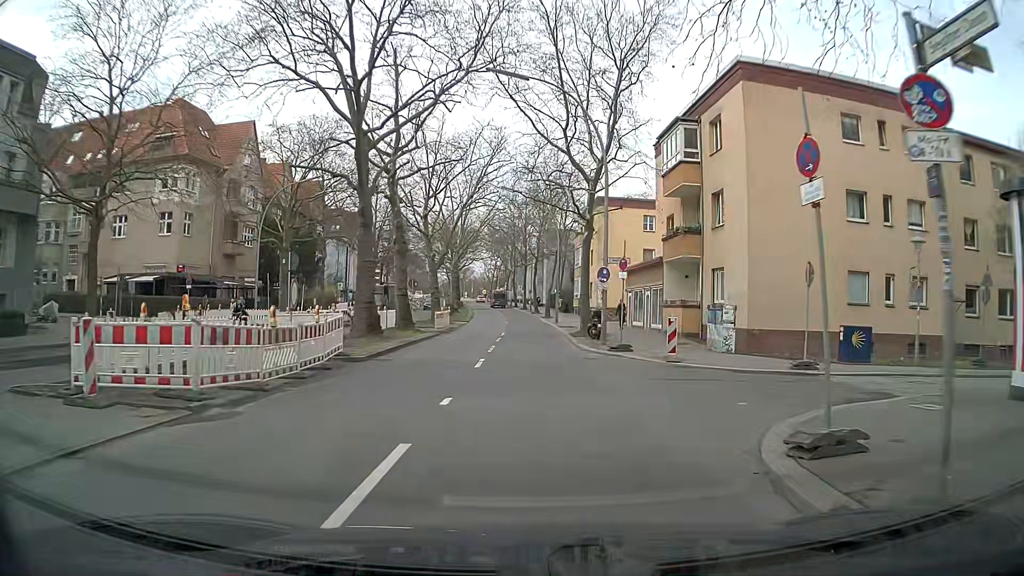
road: secondary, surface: asphalt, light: Day
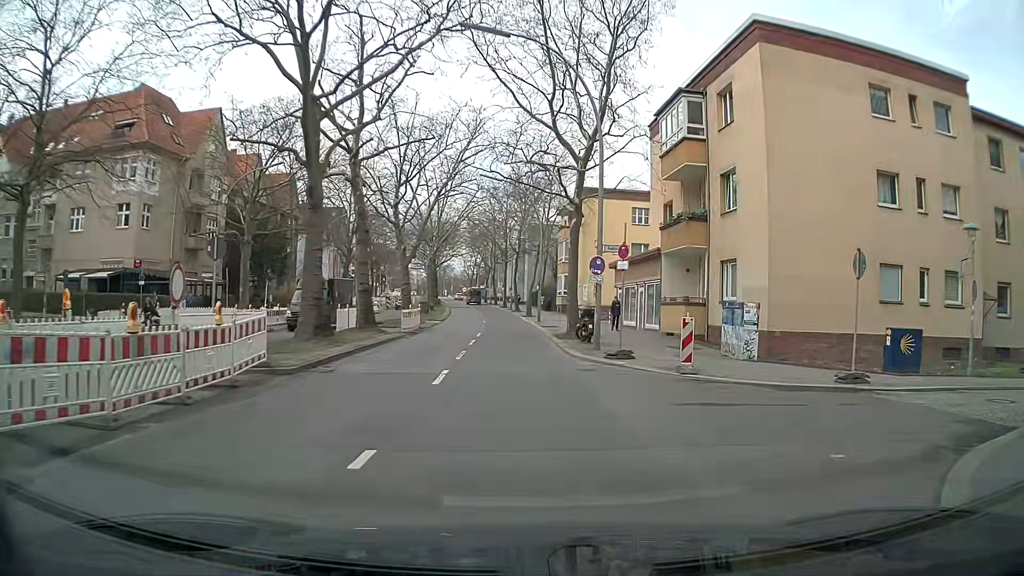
(+0.1, +3.9) m; +2°
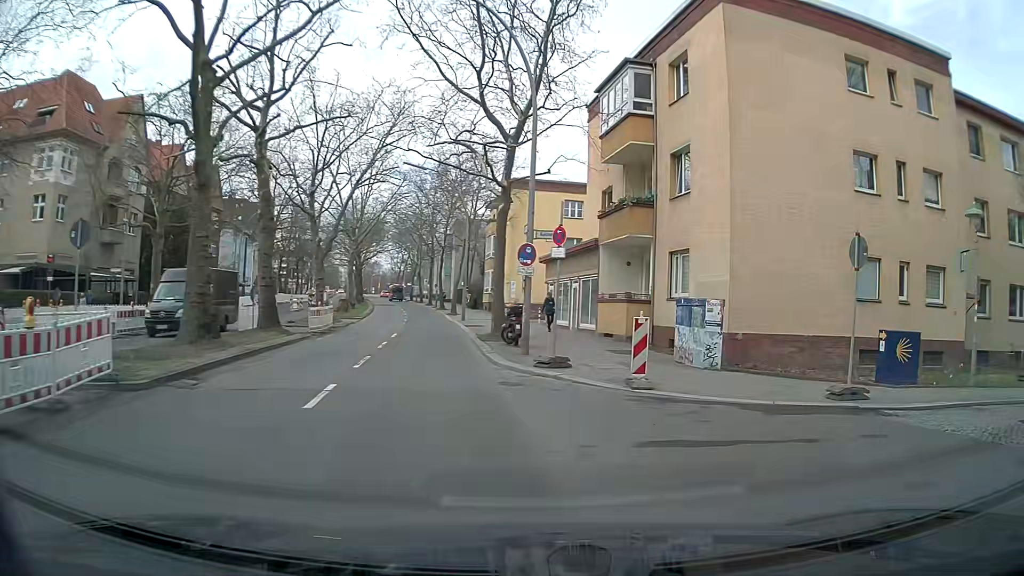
(+0.1, +3.0) m; +5°
